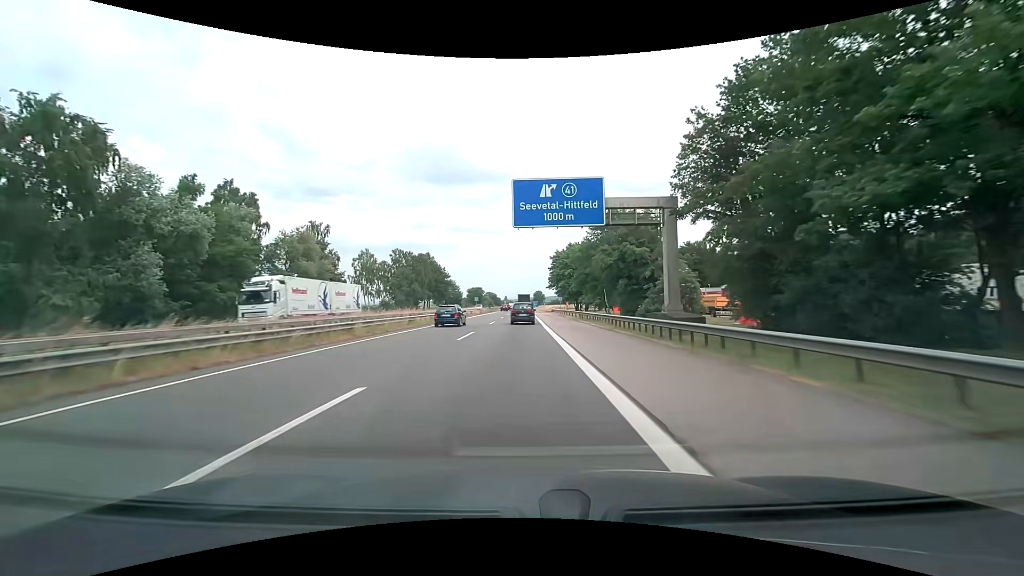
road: motorway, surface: asphalt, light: Day
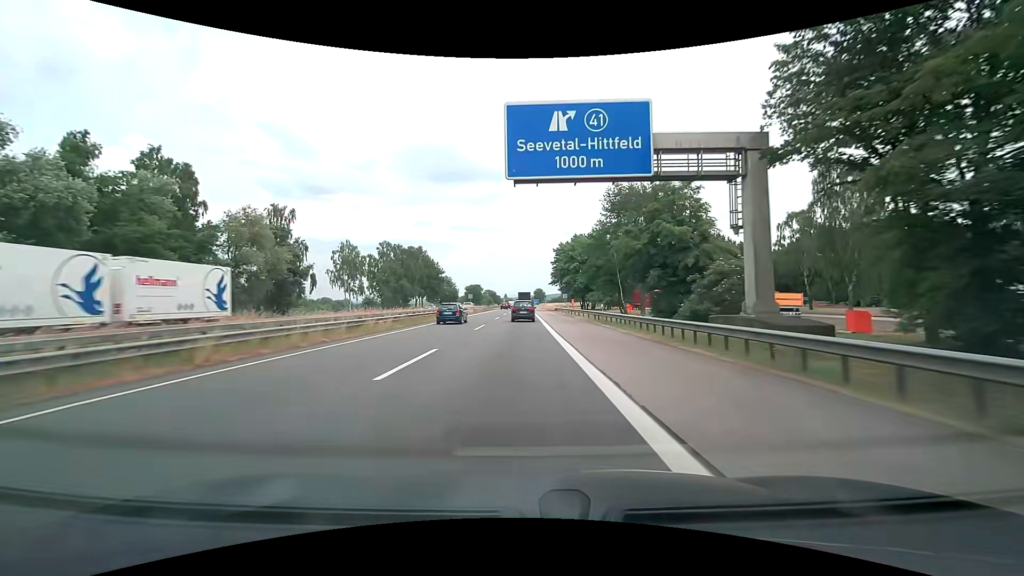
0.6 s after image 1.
(-0.1, +10.9) m; 0°
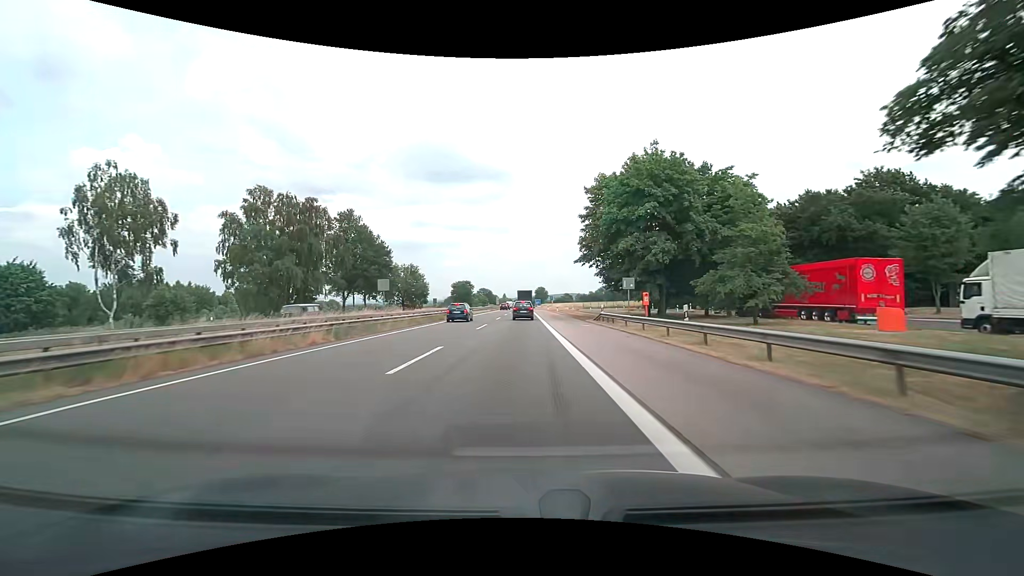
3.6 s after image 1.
(-0.1, +52.3) m; 0°
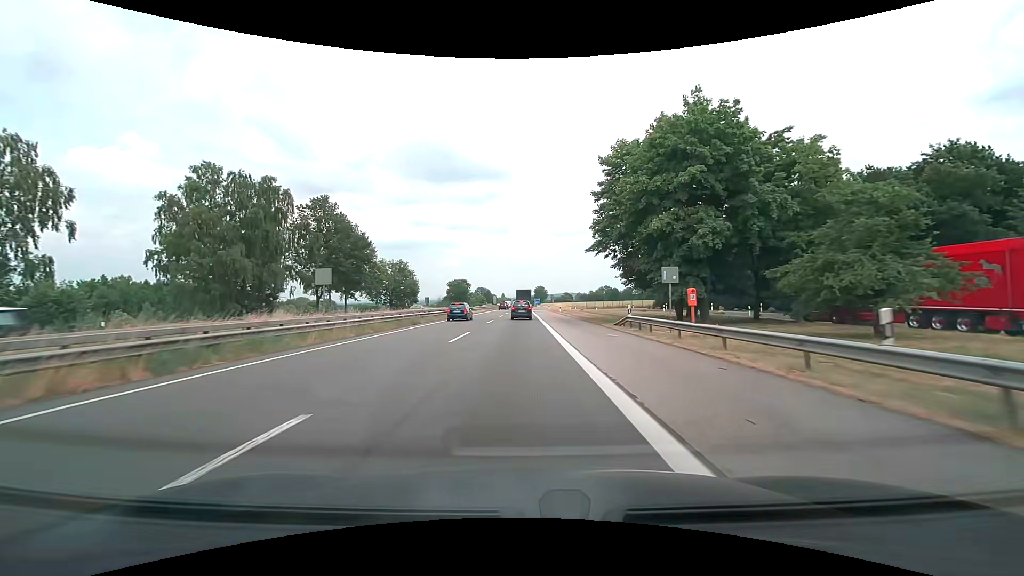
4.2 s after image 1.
(0.0, +9.6) m; 0°
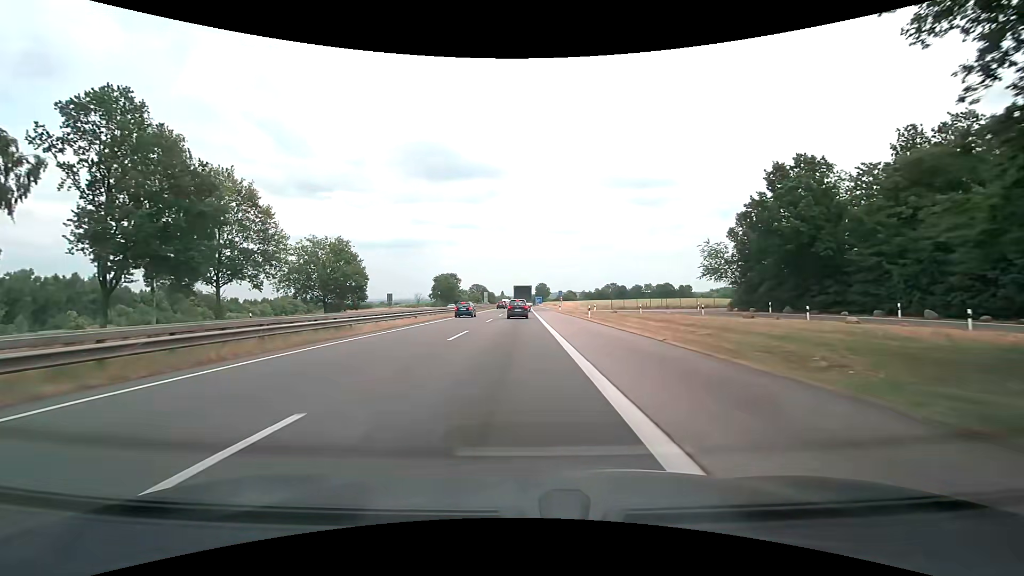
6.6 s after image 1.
(+0.1, +35.0) m; 0°
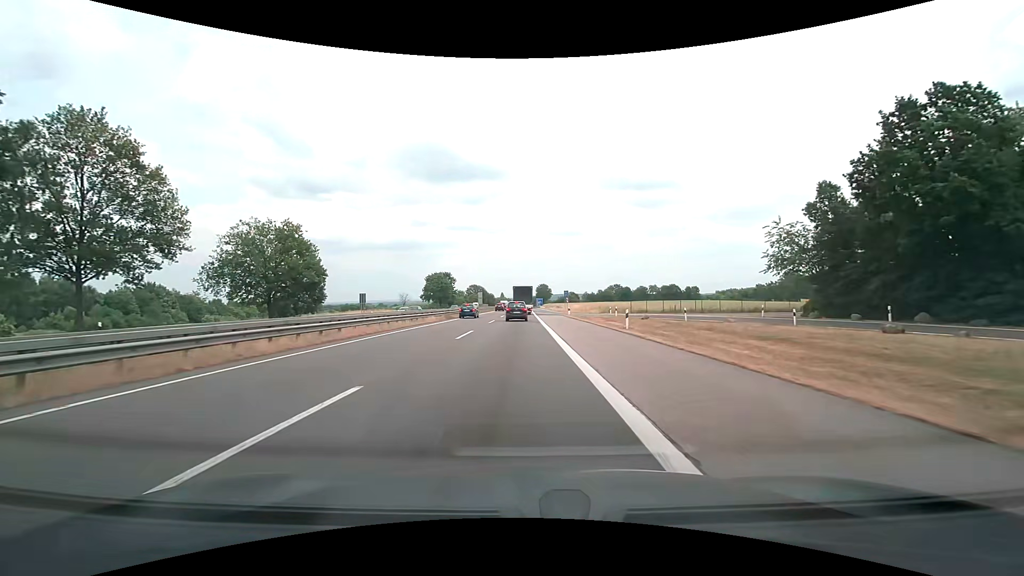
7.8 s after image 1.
(0.0, +15.5) m; 0°
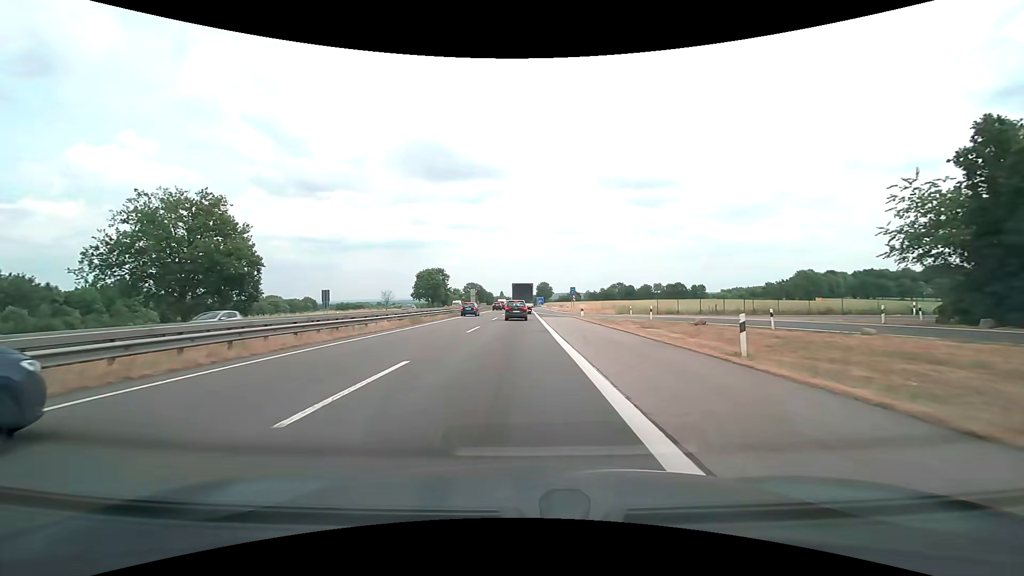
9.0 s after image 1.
(0.0, +14.1) m; 0°
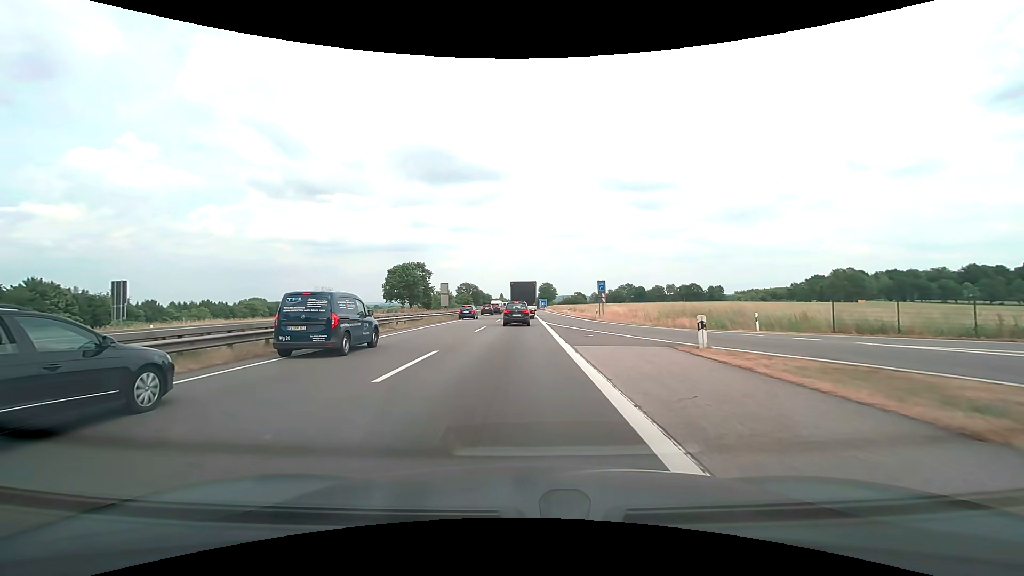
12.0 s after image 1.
(0.0, +32.0) m; 0°
(0, +10) (0, +20) (0, +30) (0, +40) (0, +50) (0, +60) (0, +70) (0, +80) (0, +90) (0, +100) m
